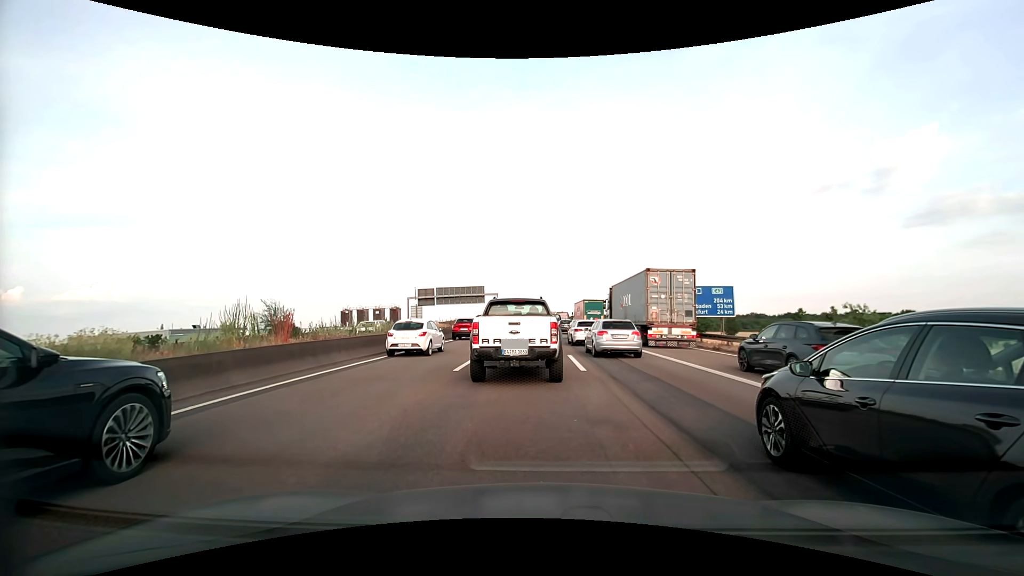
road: motorway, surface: asphalt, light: Day
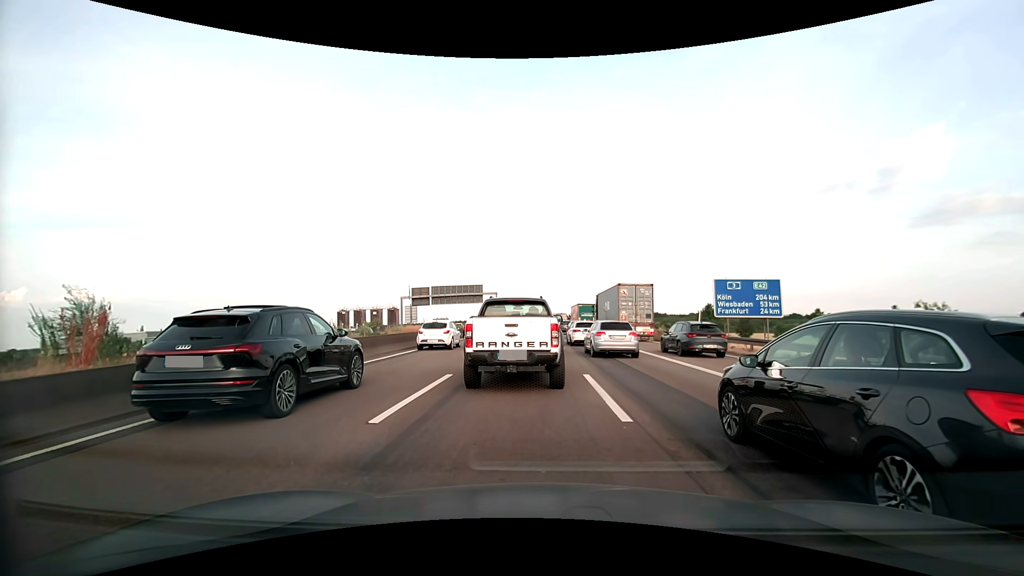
(-0.1, +6.6) m; -2°
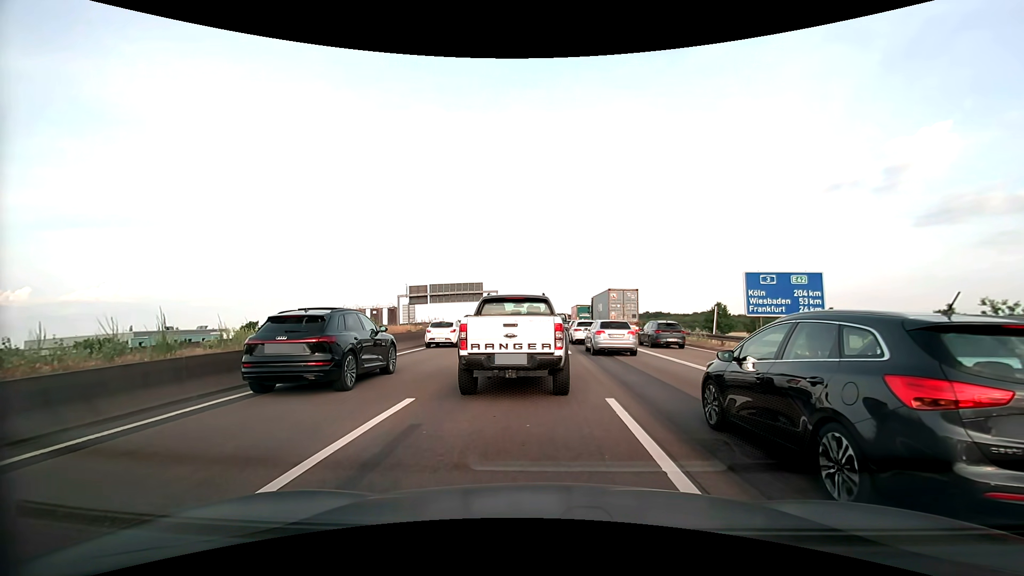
(+0.1, +4.0) m; +1°
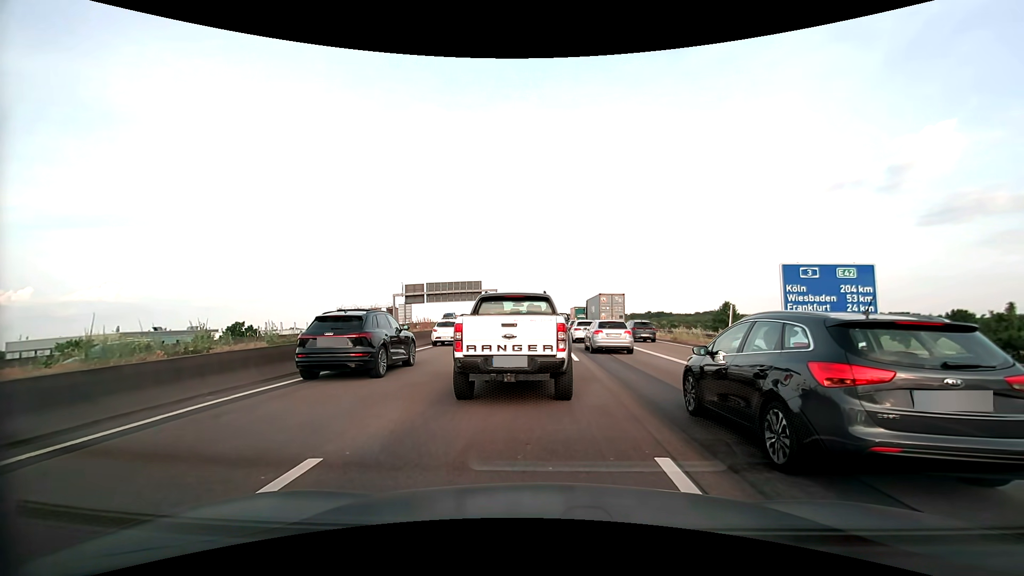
(0.0, +3.7) m; -1°
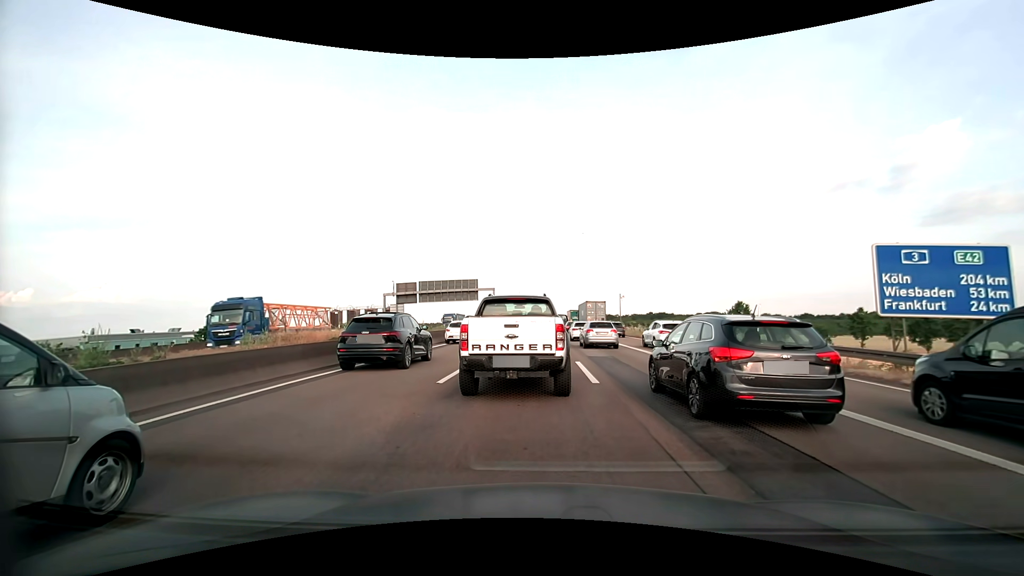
(0.0, +6.0) m; +1°
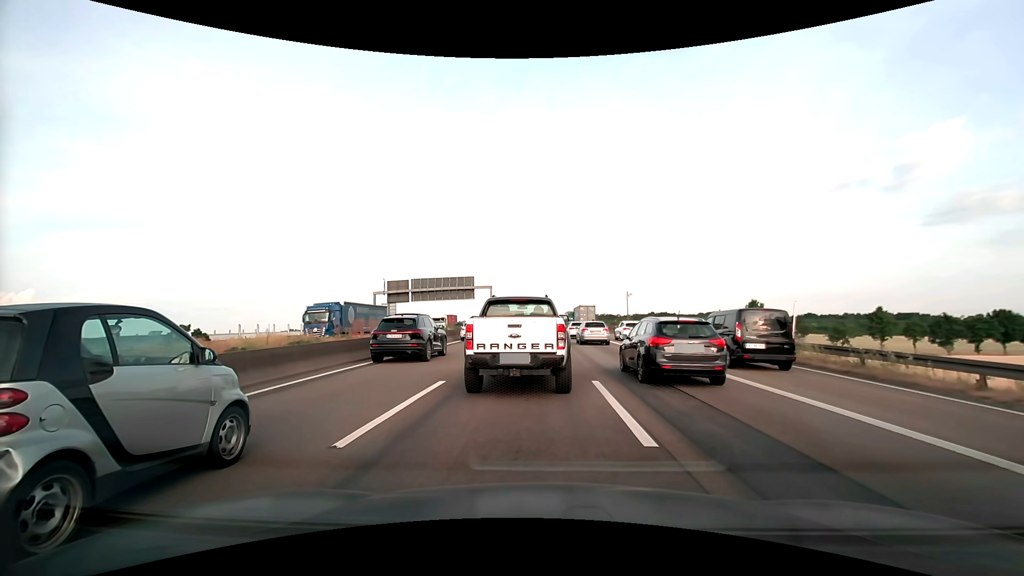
(0.0, +5.6) m; 0°
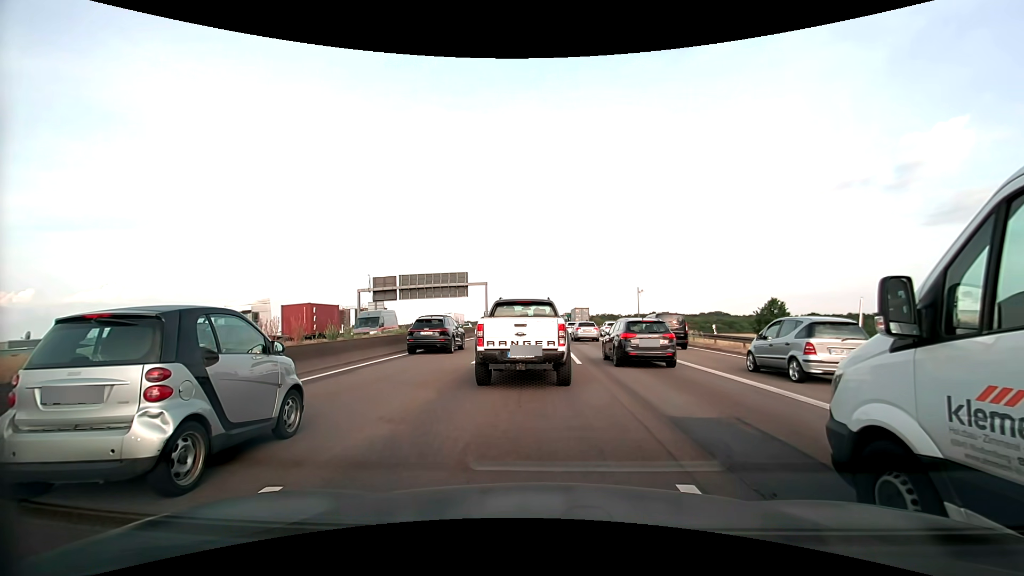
(0.0, +7.3) m; 0°
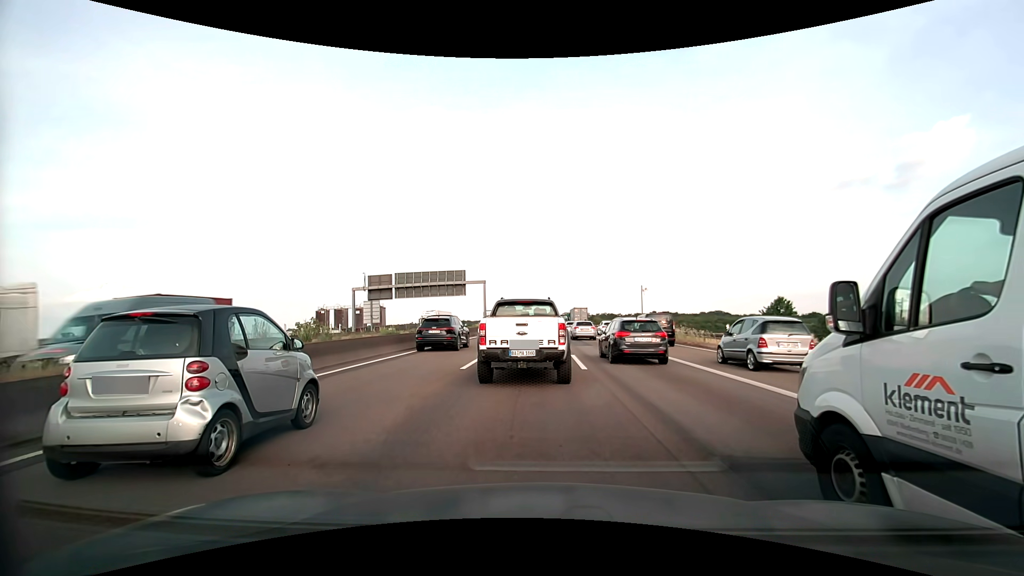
(0.0, +2.1) m; 0°
(0, +10) (0, +20) (0, +30) (0, +40) (0, +50) (0, +60) (0, +70) (0, +80) (0, +90) (0, +100) m
